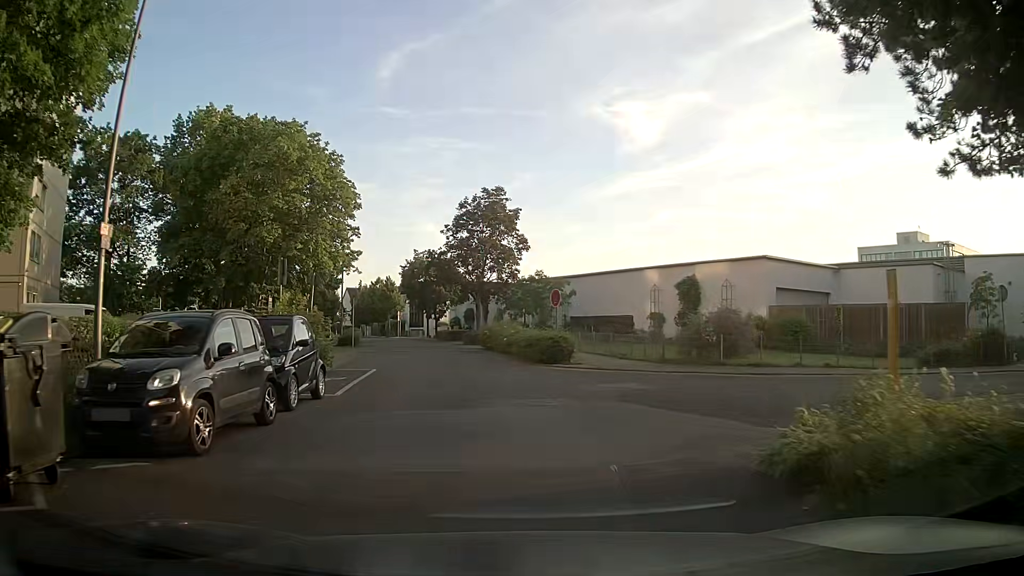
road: residential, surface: asphalt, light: Day
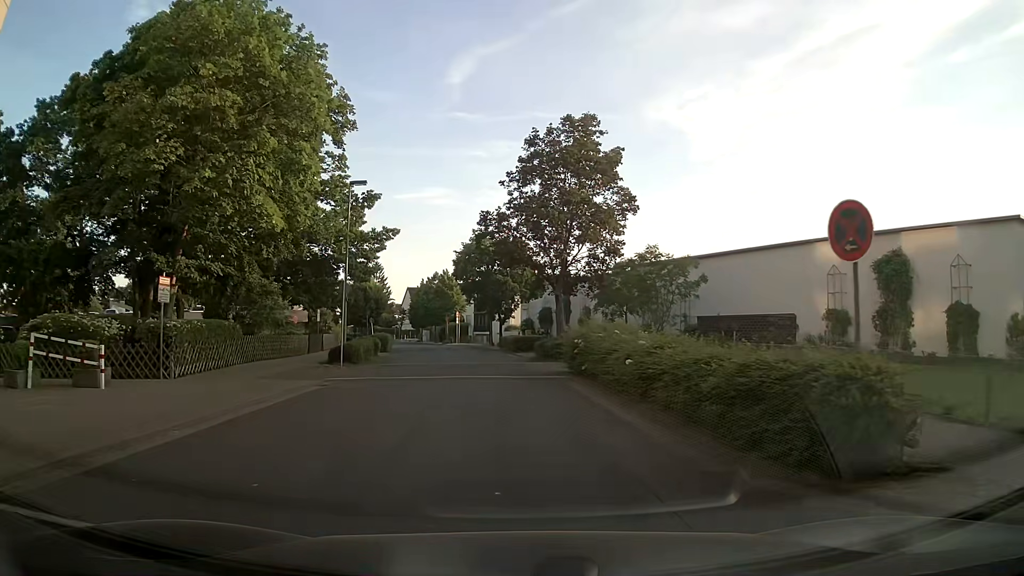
(-0.4, +16.9) m; -5°
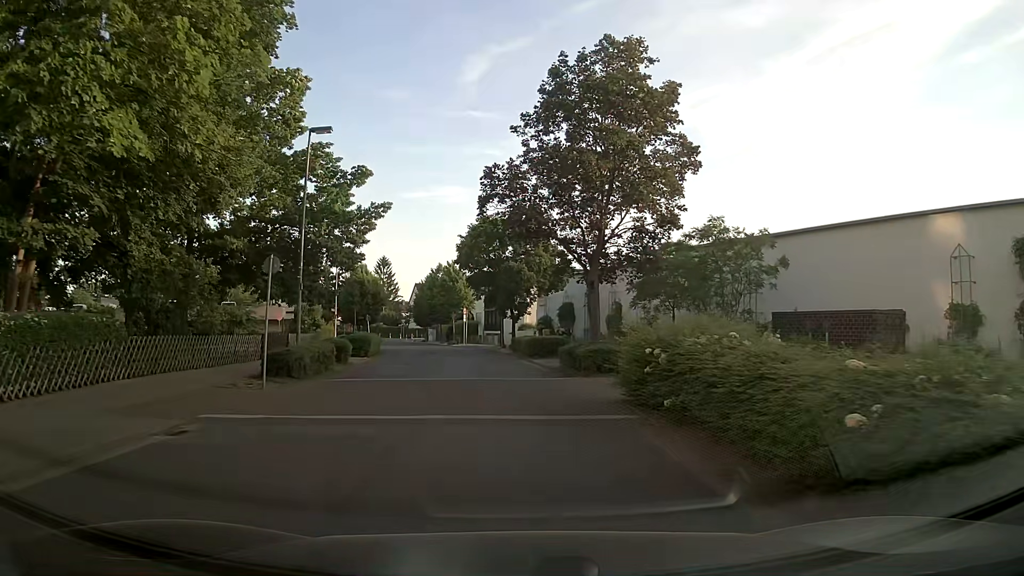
(-0.1, +8.3) m; -1°
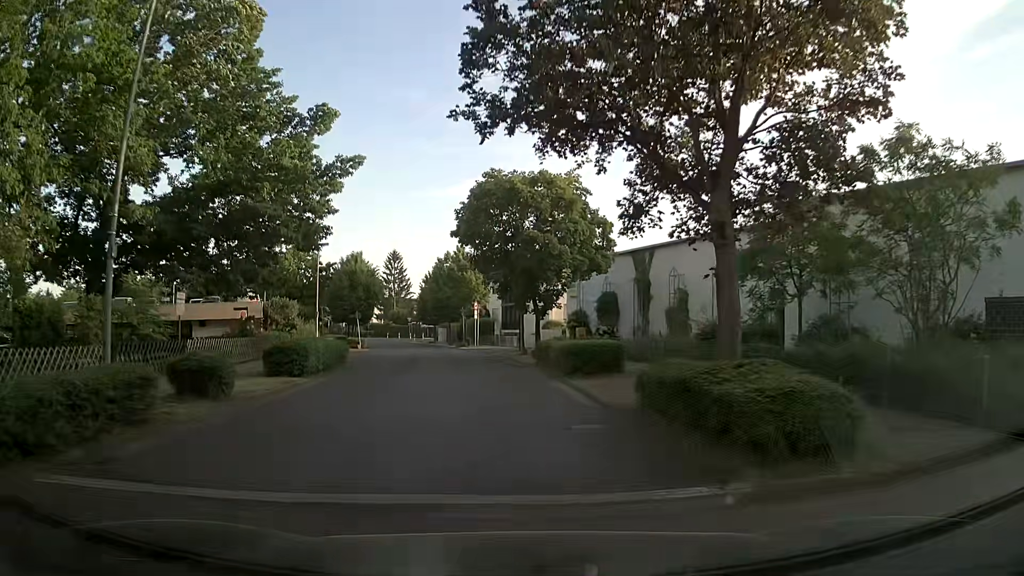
(-0.2, +11.7) m; -3°
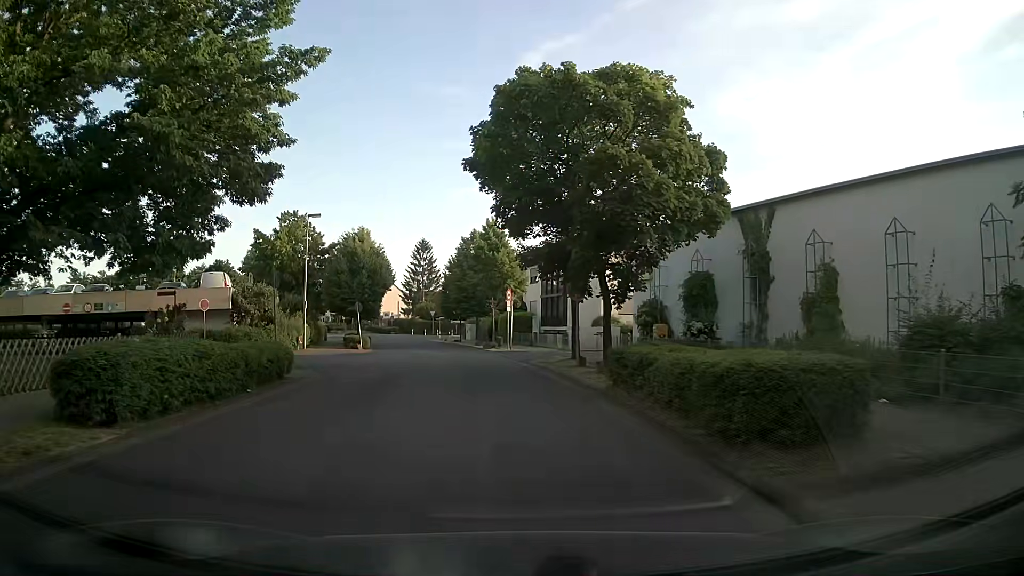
(-0.3, +11.3) m; -3°
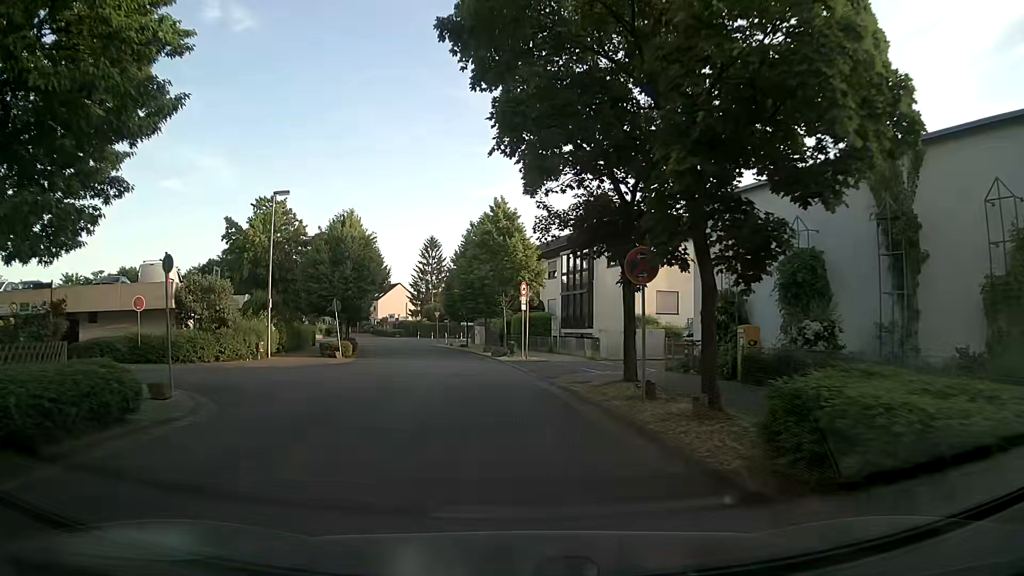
(0.0, +8.1) m; 0°
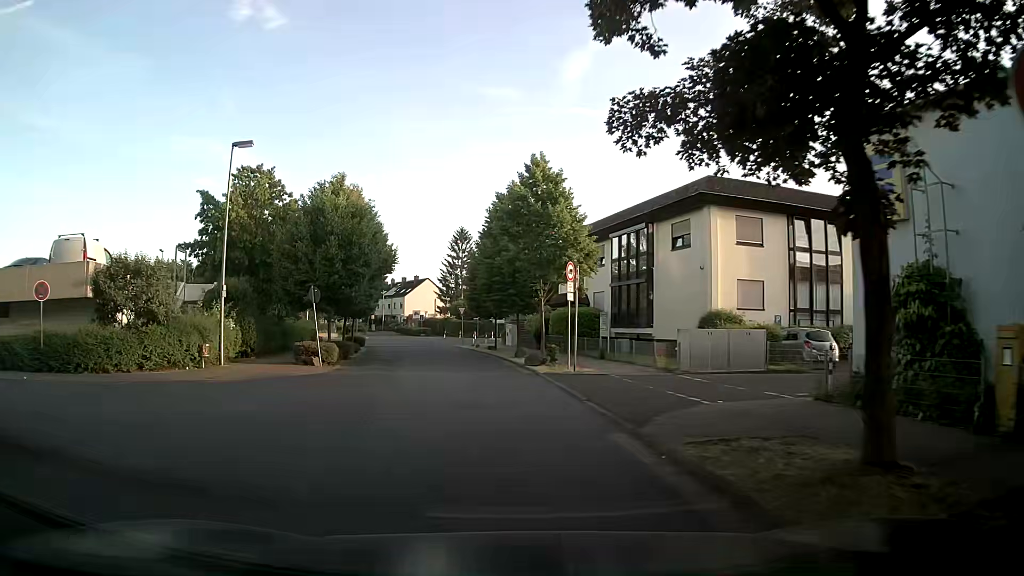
(-0.3, +8.8) m; -3°
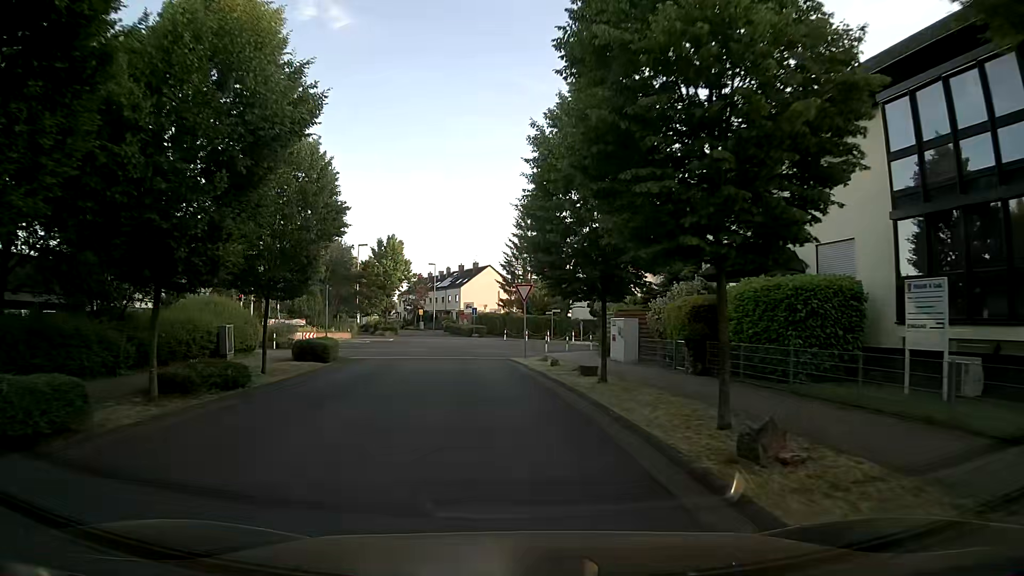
(-1.4, +24.4) m; -6°
